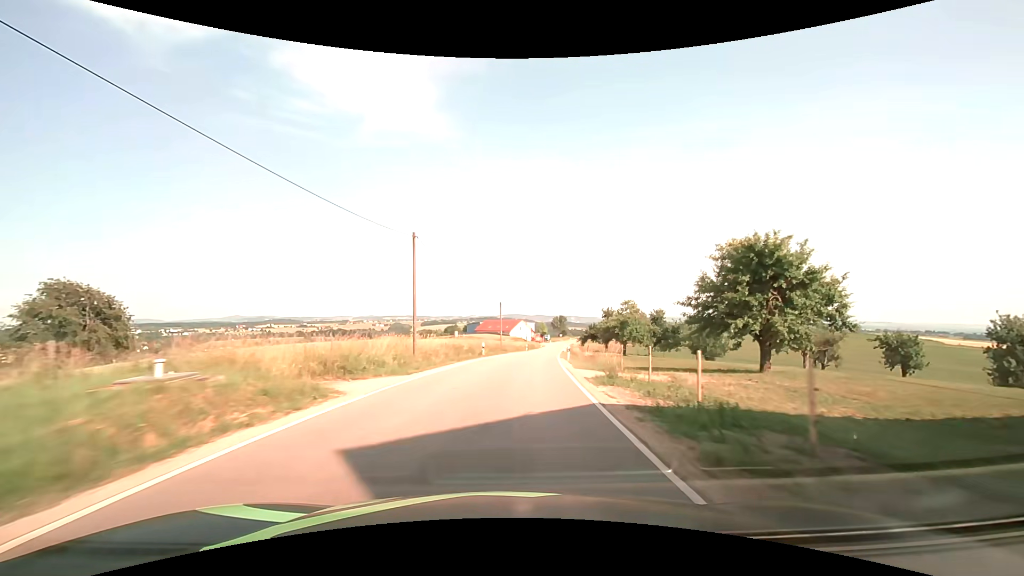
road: tertiary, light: Day
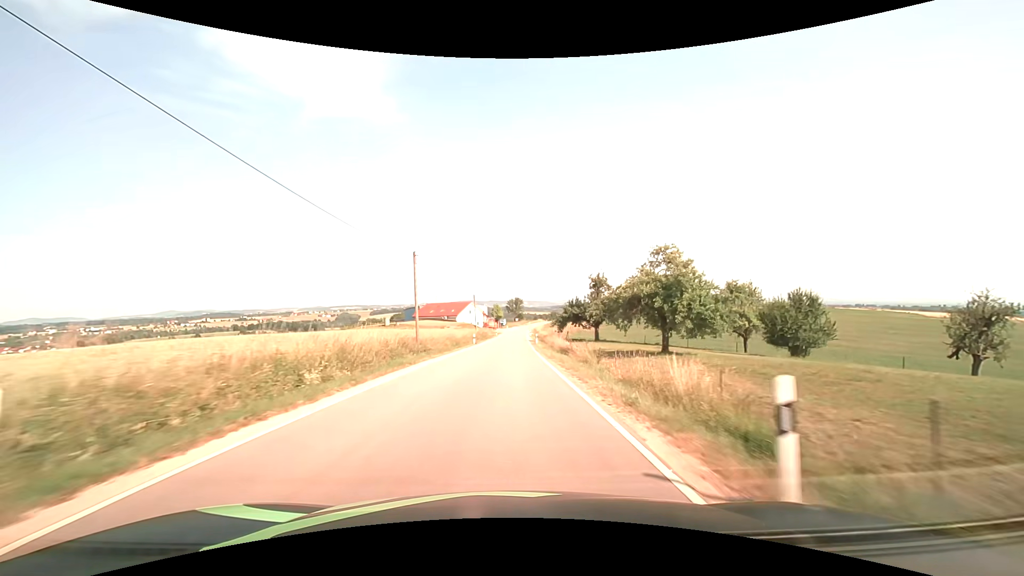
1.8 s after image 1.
(+1.7, +32.6) m; +5°
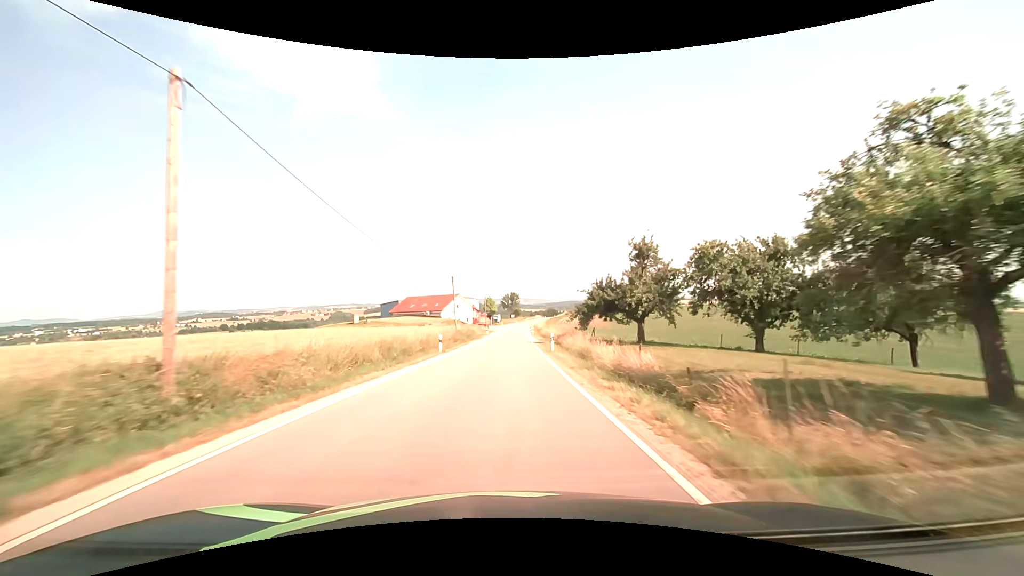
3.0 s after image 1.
(+0.2, +22.0) m; +1°
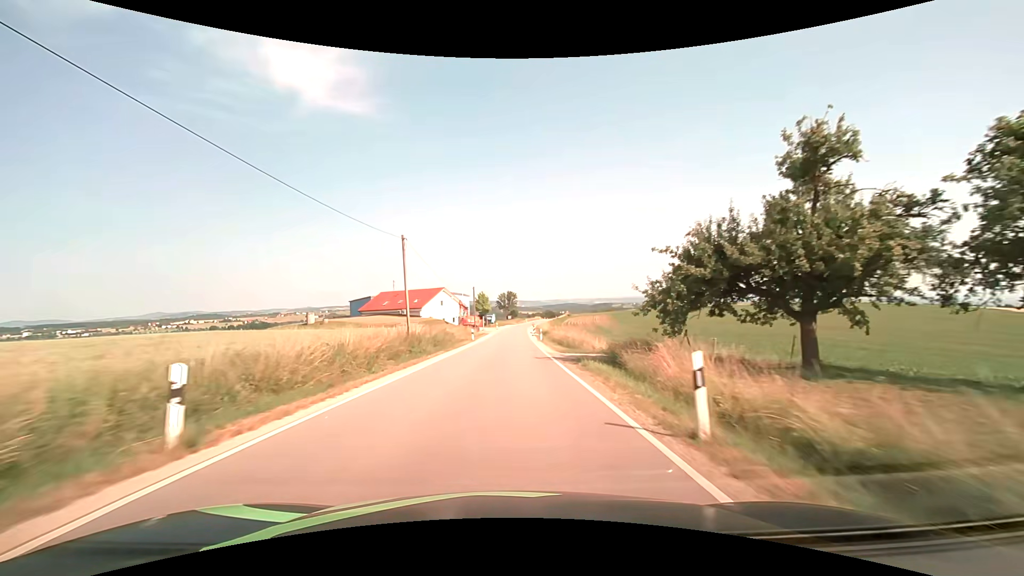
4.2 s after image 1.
(0.0, +21.8) m; 0°
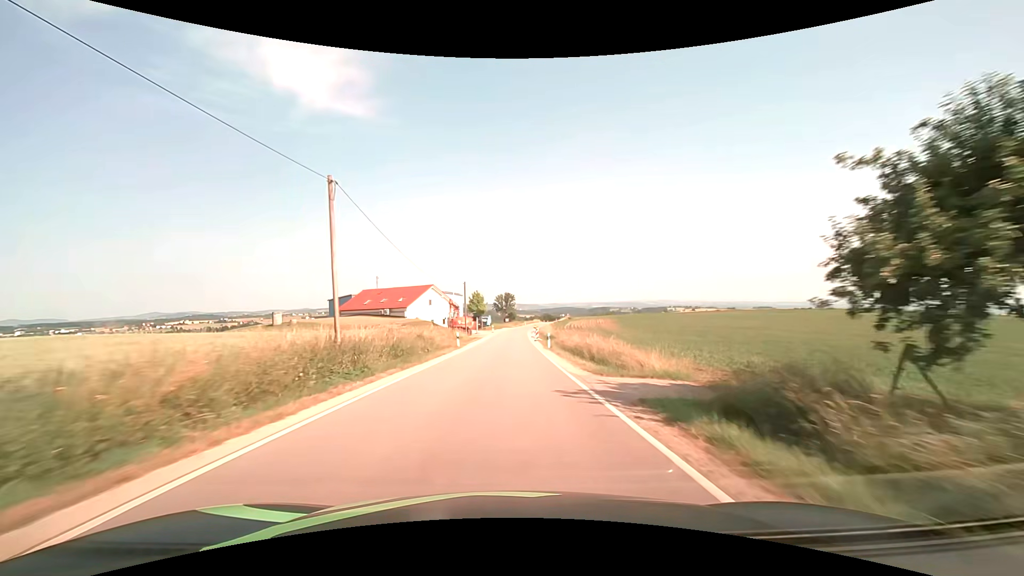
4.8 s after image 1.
(0.0, +10.8) m; 0°
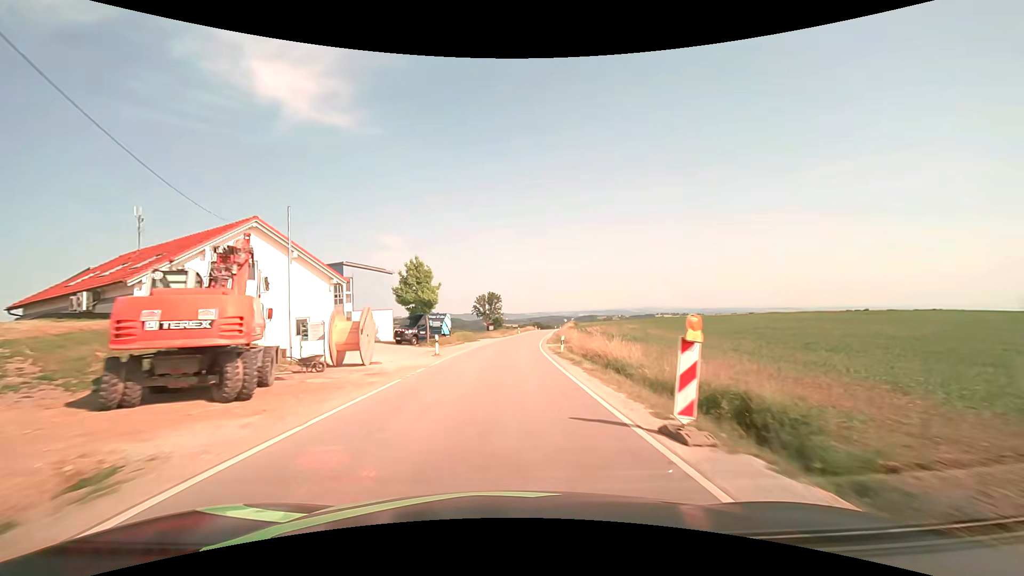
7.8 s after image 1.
(+0.7, +53.7) m; +2°
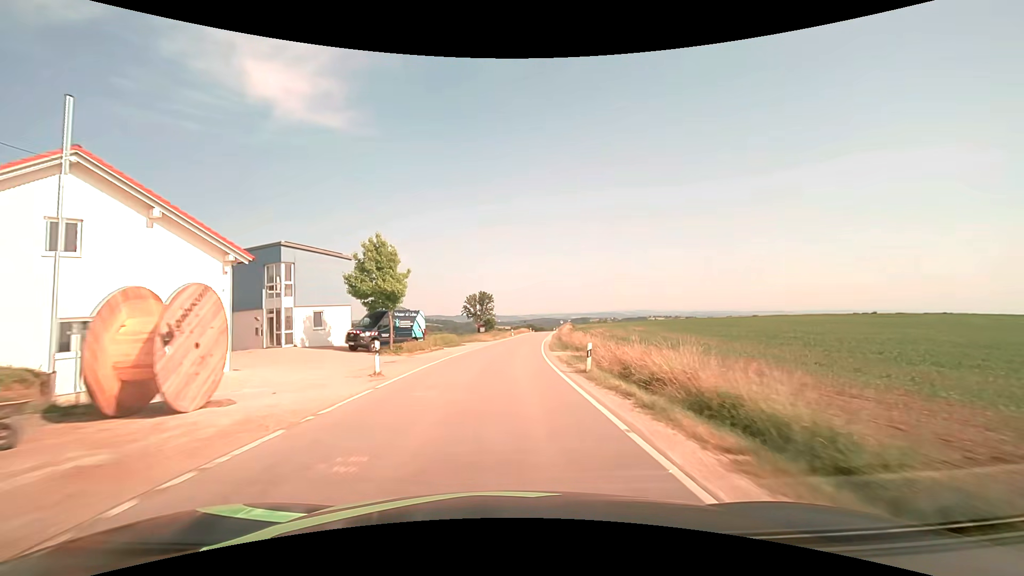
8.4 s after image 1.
(+0.1, +10.7) m; +1°
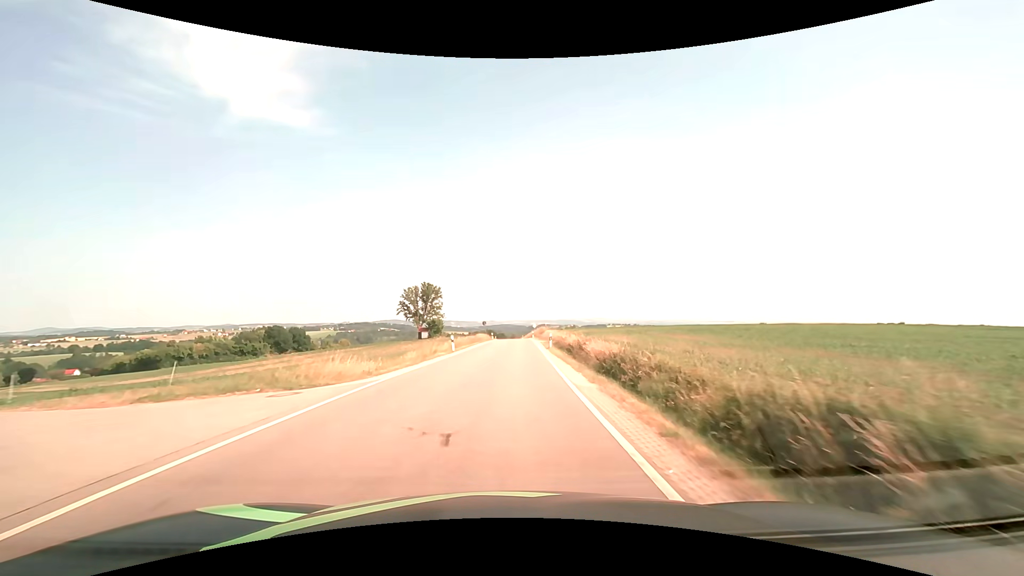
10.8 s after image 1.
(+1.7, +42.9) m; +4°
(0, +10) (0, +20) (+1, +30) (+1, +40) (+2, +50) (+2, +60) (+2, +70) (+2, +80) (+2, +90) (+2, +100) m
